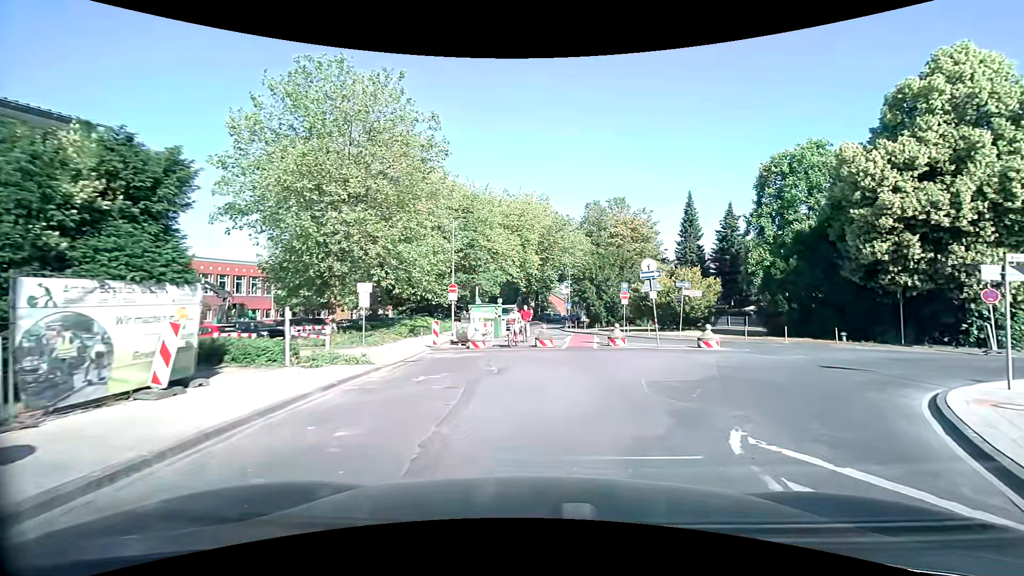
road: residential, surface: asphalt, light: Day
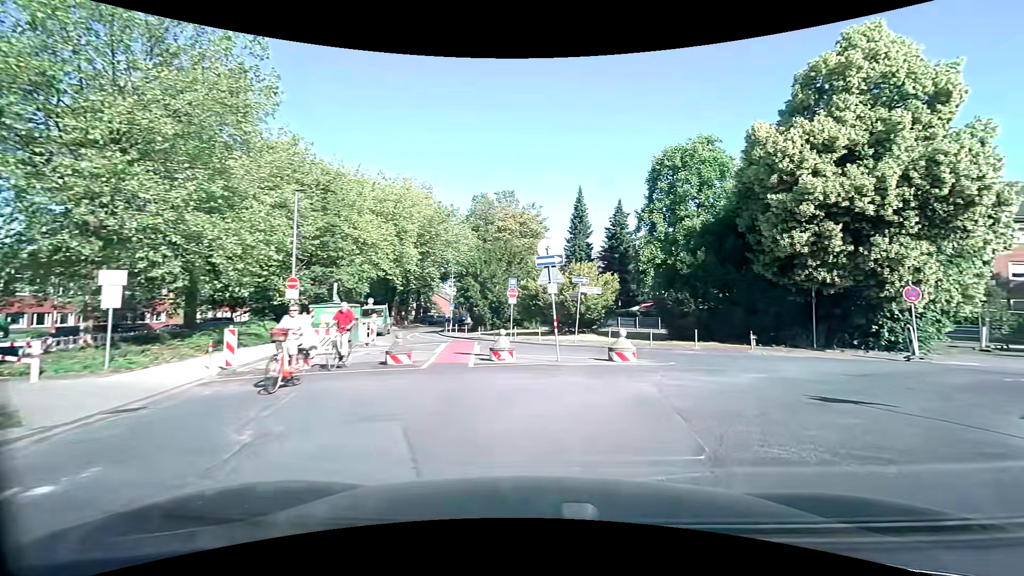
(+0.6, +6.2) m; +13°
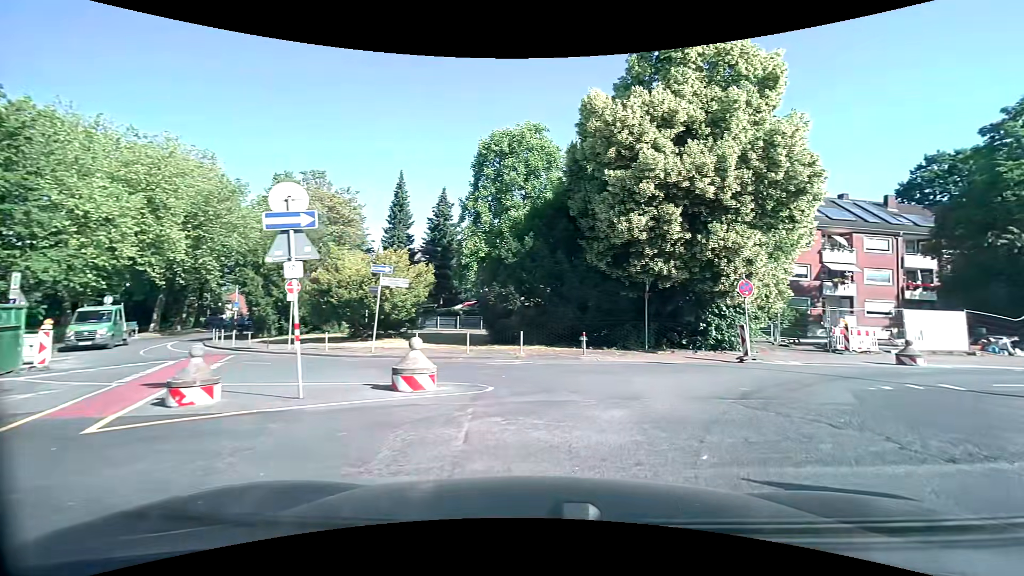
(+0.9, +5.7) m; +19°
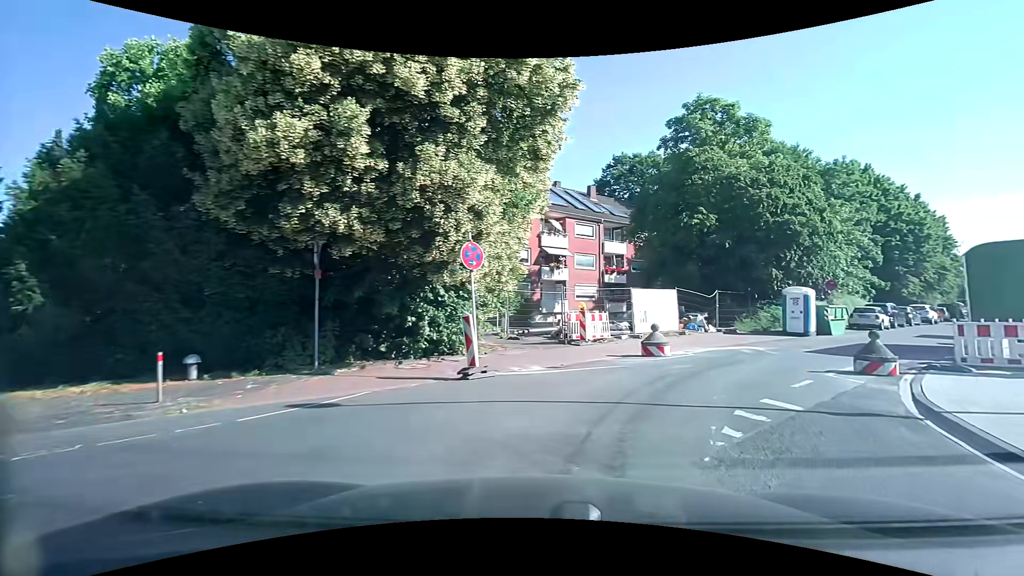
(+2.3, +8.0) m; +31°
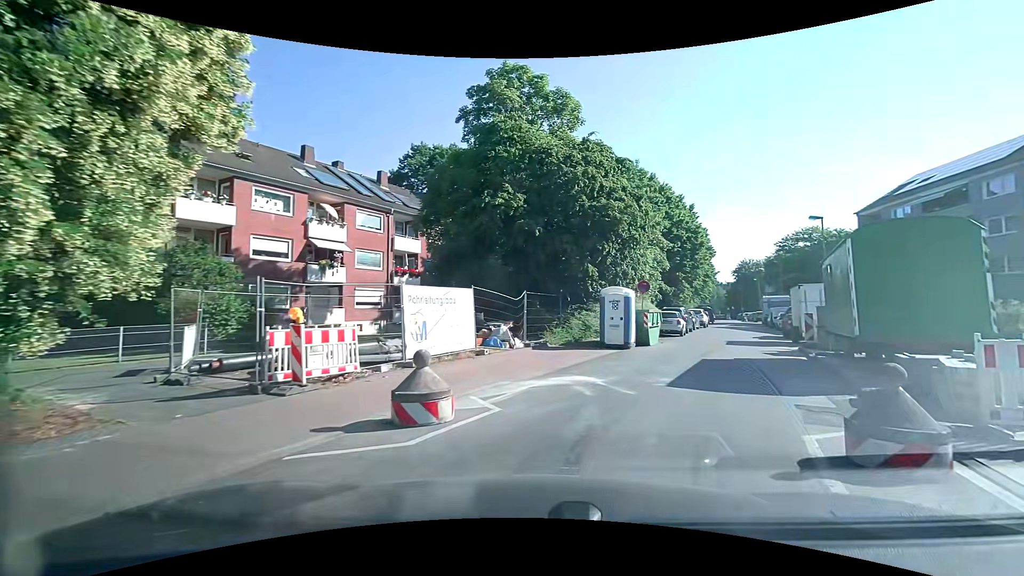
(+1.5, +8.0) m; +21°
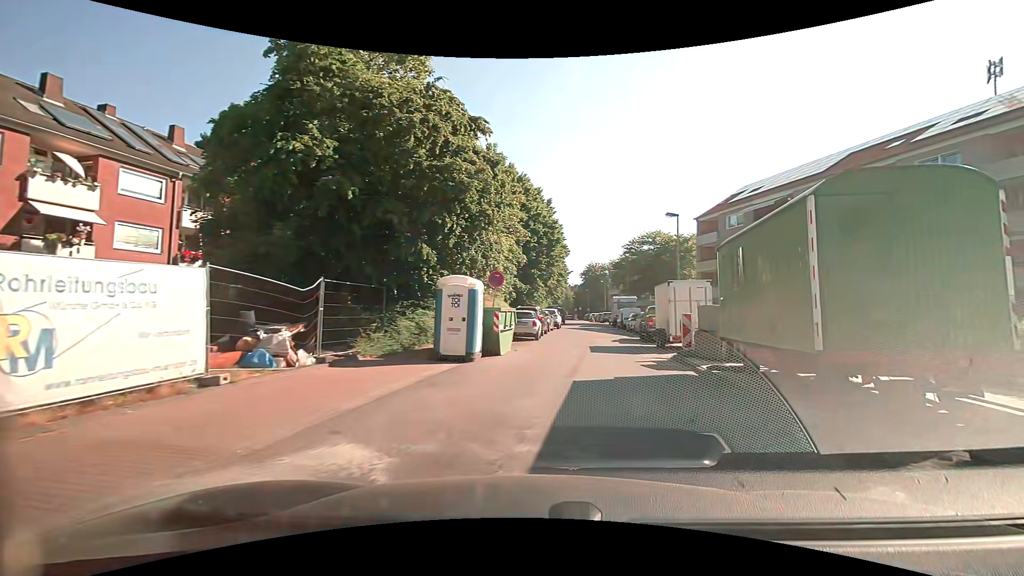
(+0.7, +5.6) m; +16°
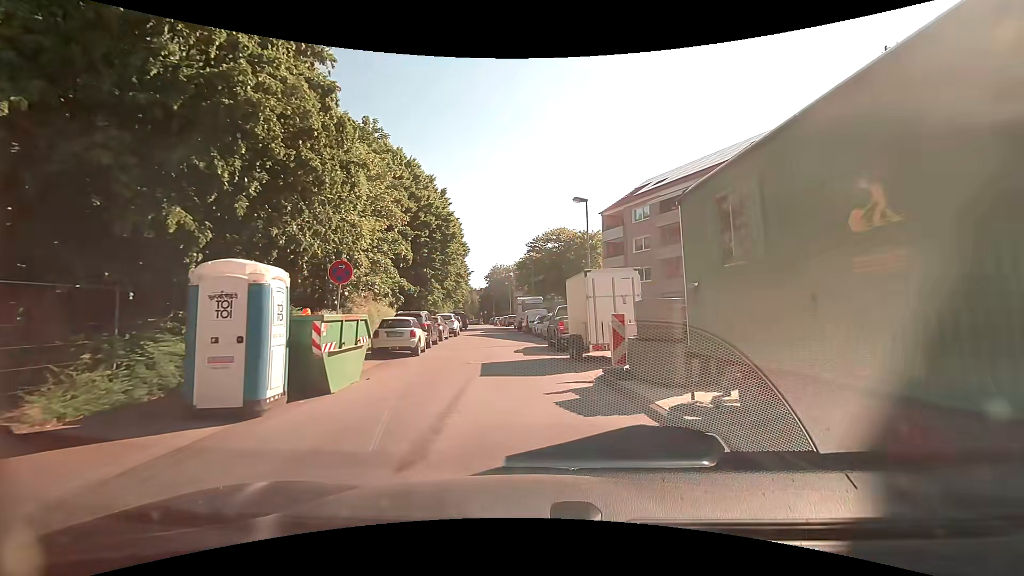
(+0.7, +5.7) m; +10°
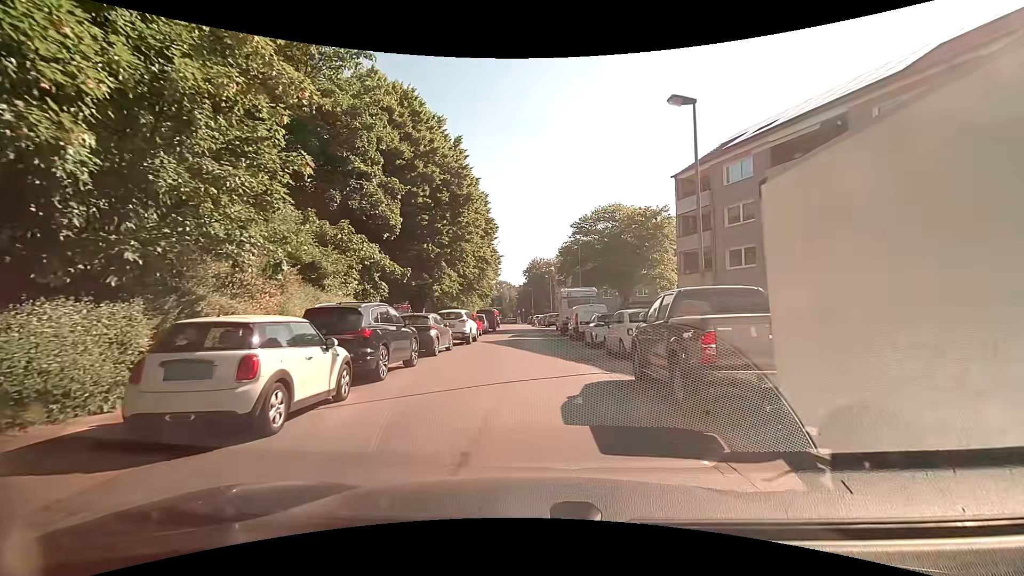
(-0.2, +12.5) m; -3°
(0, +10) (0, +20) (-1, +30) (-1, +40) (-2, +50) (-3, +60) (-3, +70) (-4, +80) (-5, +90) (-6, +100) m
